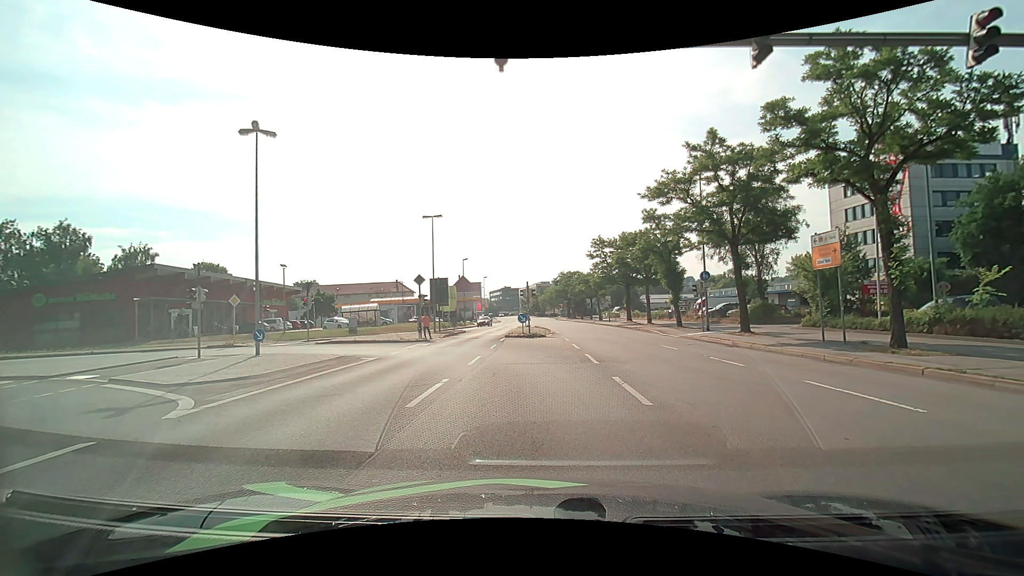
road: primary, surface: asphalt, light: Day
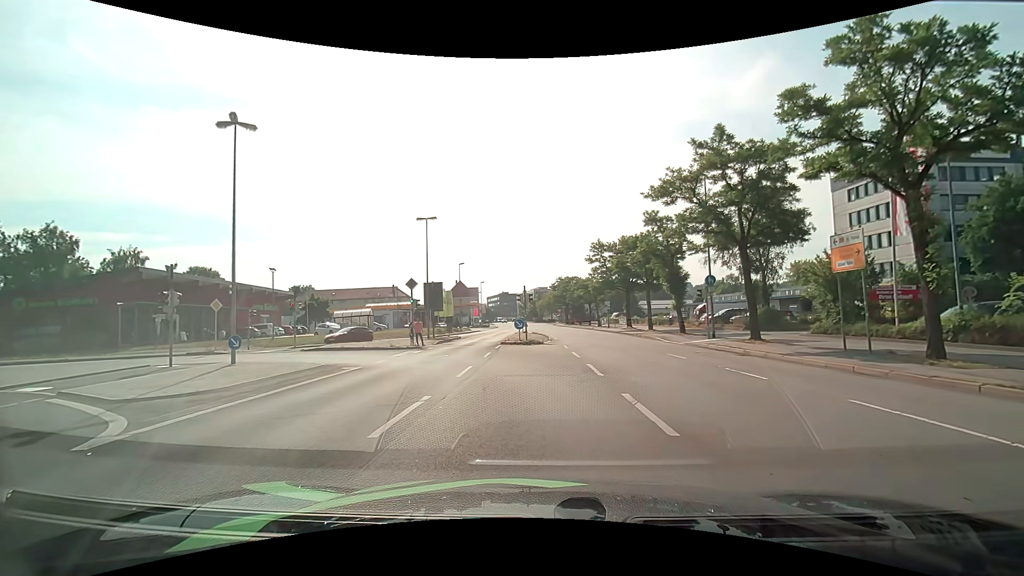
(0.0, +1.6) m; 0°
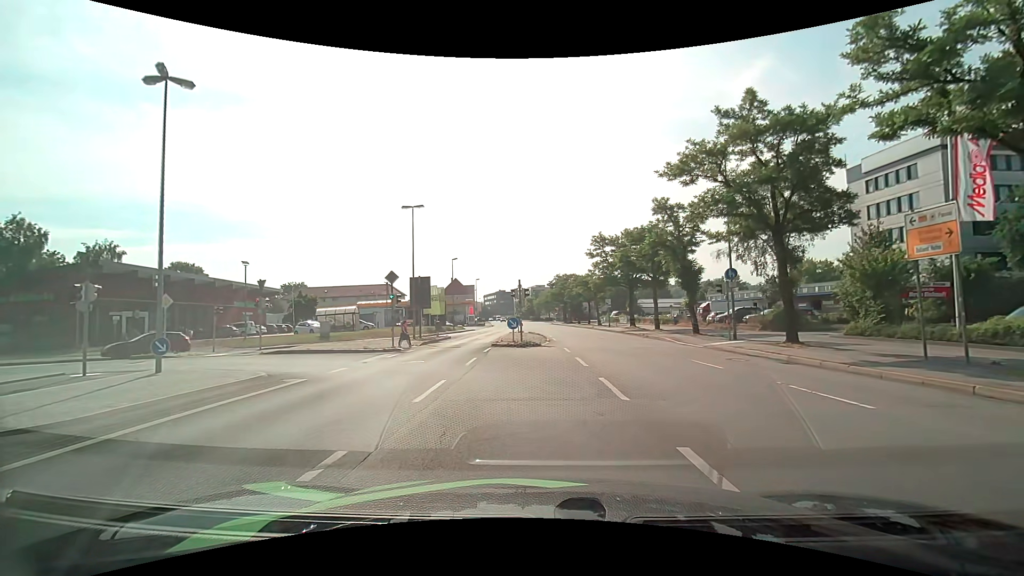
(0.0, +3.9) m; 0°
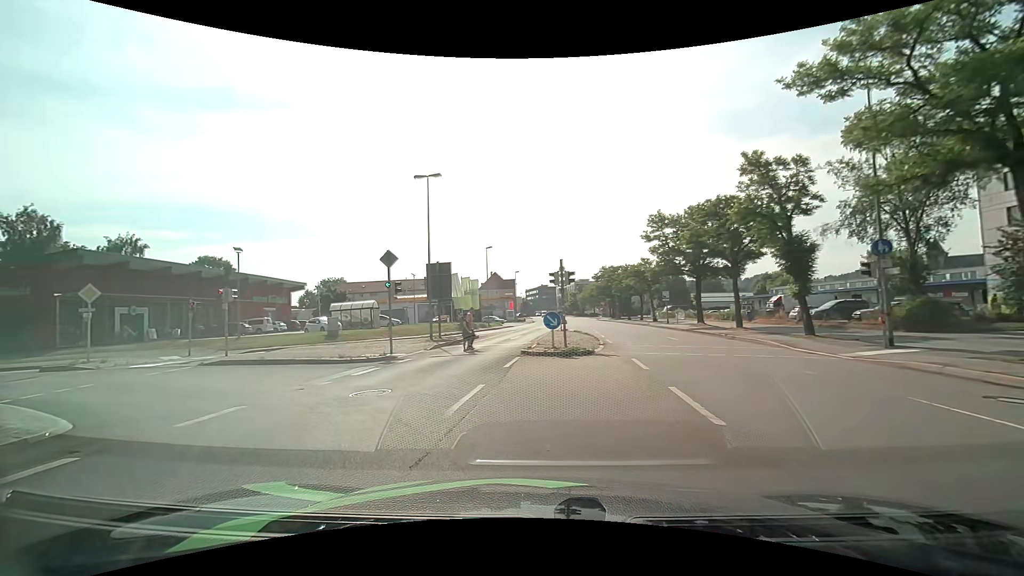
(-0.1, +8.0) m; -4°
